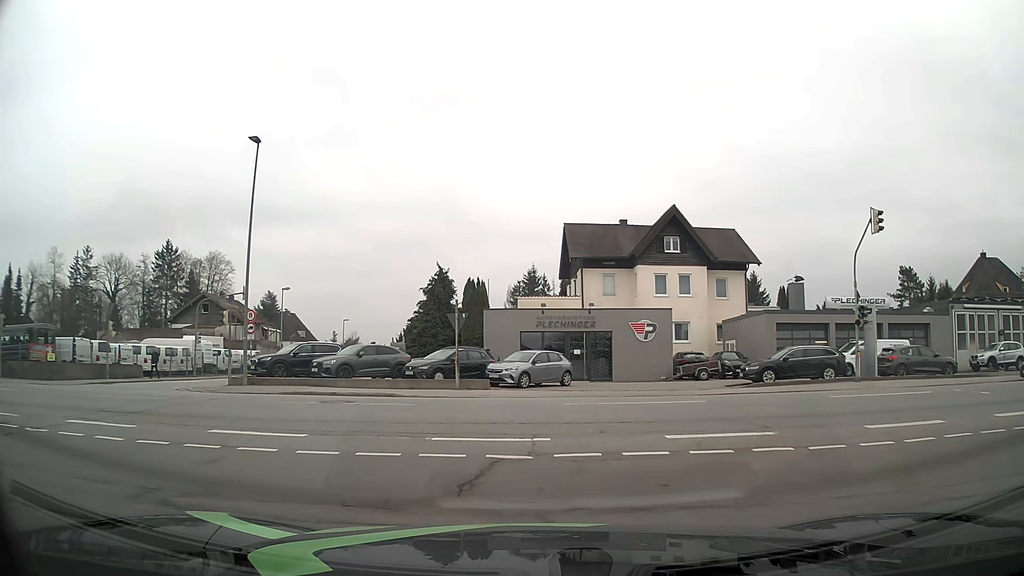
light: Day
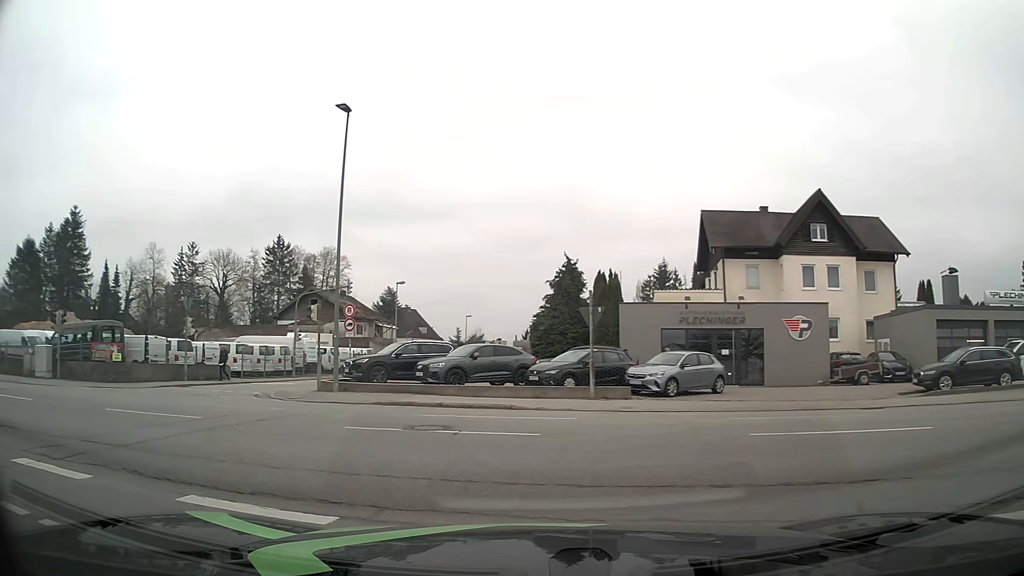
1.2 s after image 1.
(-0.2, +4.6) m; -8°
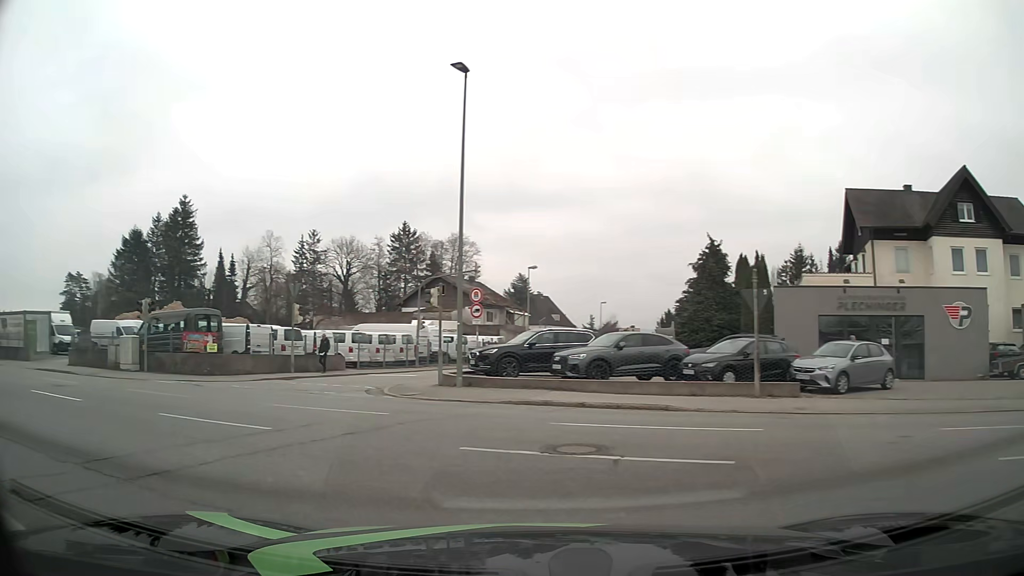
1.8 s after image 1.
(-0.3, +3.0) m; -10°
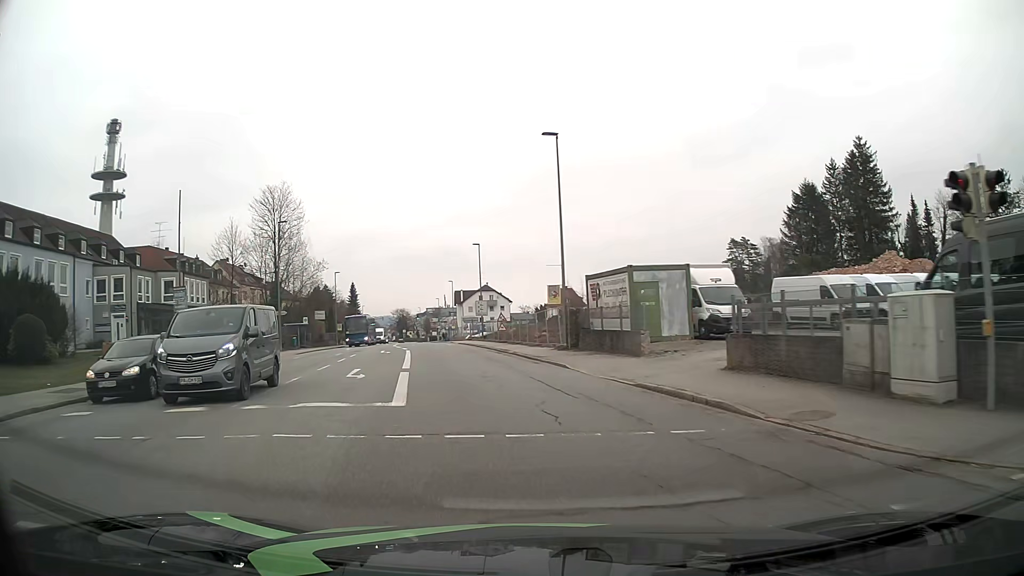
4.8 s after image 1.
(-12.7, +17.5) m; -59°
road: tertiary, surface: asphalt
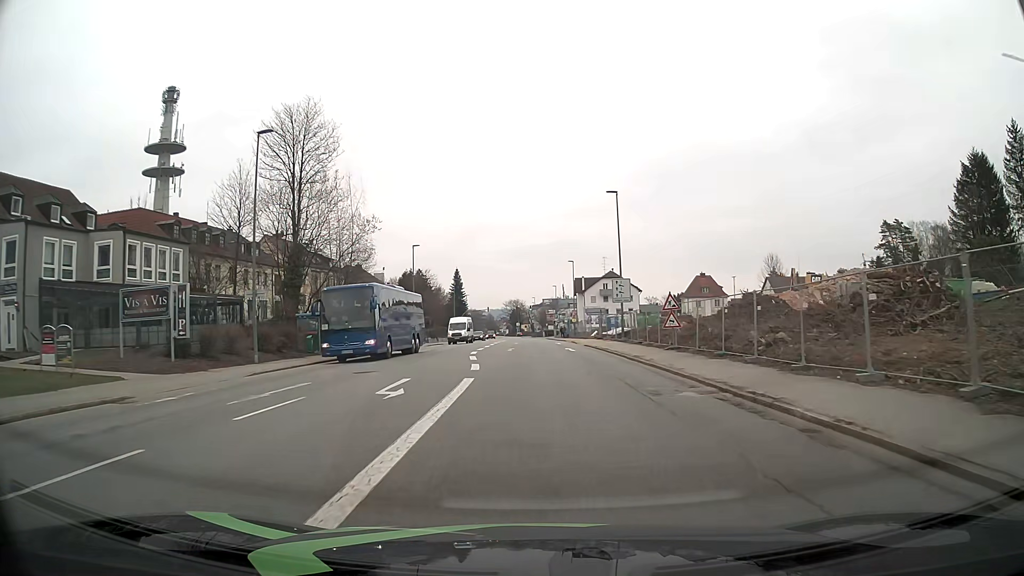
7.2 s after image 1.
(-3.4, +25.7) m; -11°
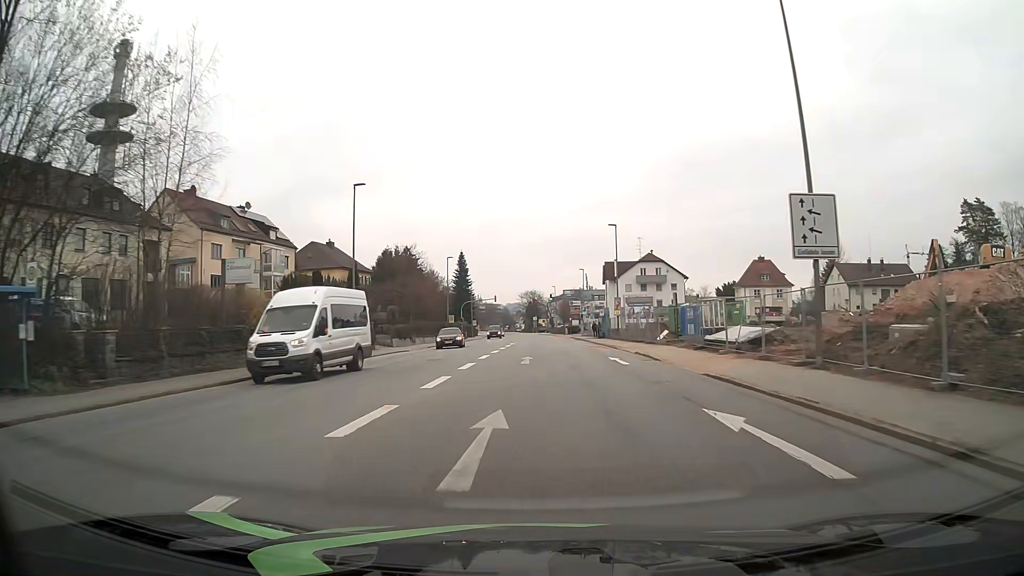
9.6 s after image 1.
(-0.5, +30.0) m; -2°
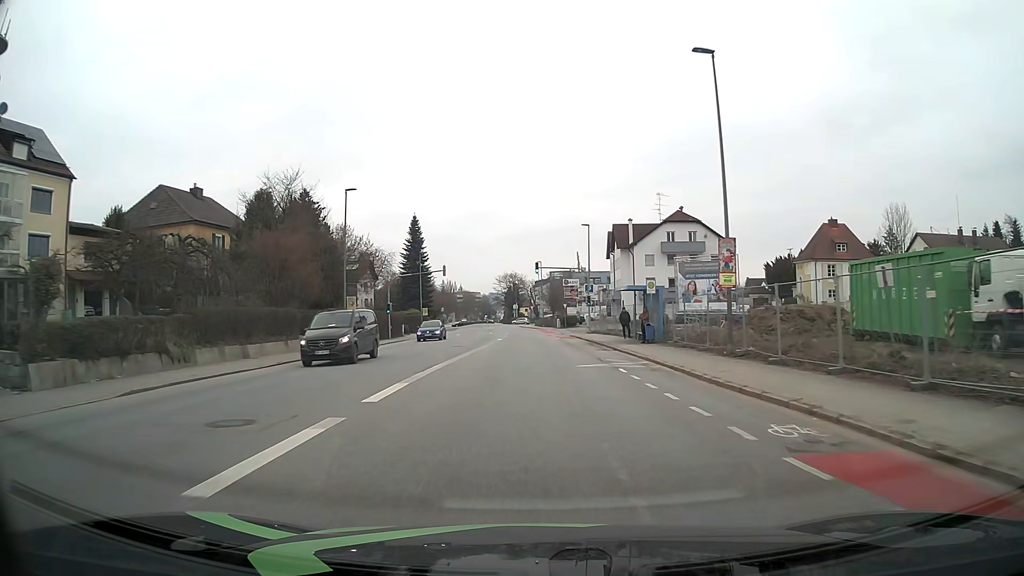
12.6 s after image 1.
(+0.9, +38.9) m; +2°
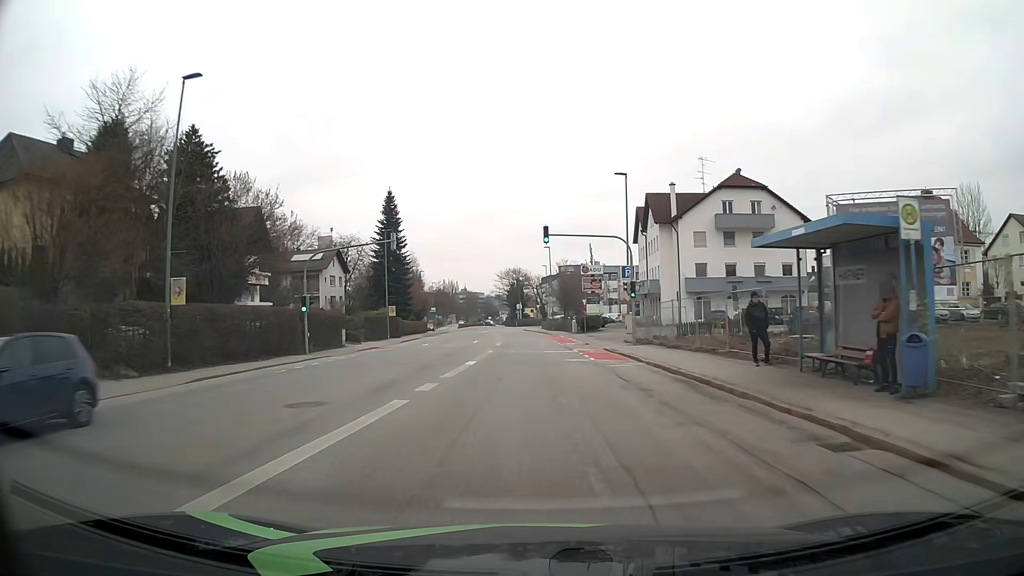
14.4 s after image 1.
(0.0, +23.2) m; 0°
(0, +10) (0, +20) (0, +30) (0, +40) (-1, +50) (-1, +60) (-2, +70) (-3, +80) (-3, +90) (-4, +100) m
